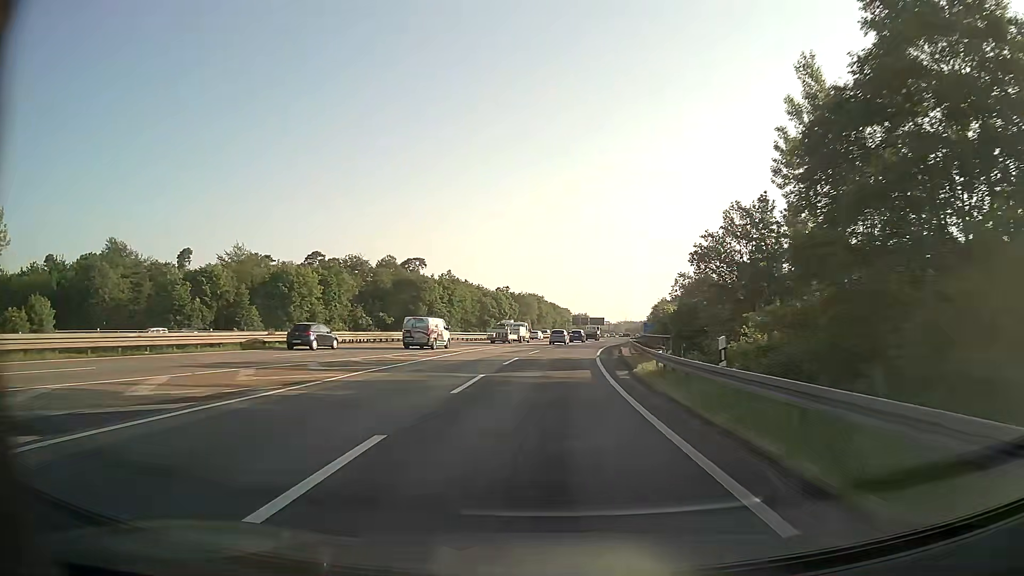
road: motorway_link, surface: asphalt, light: Day
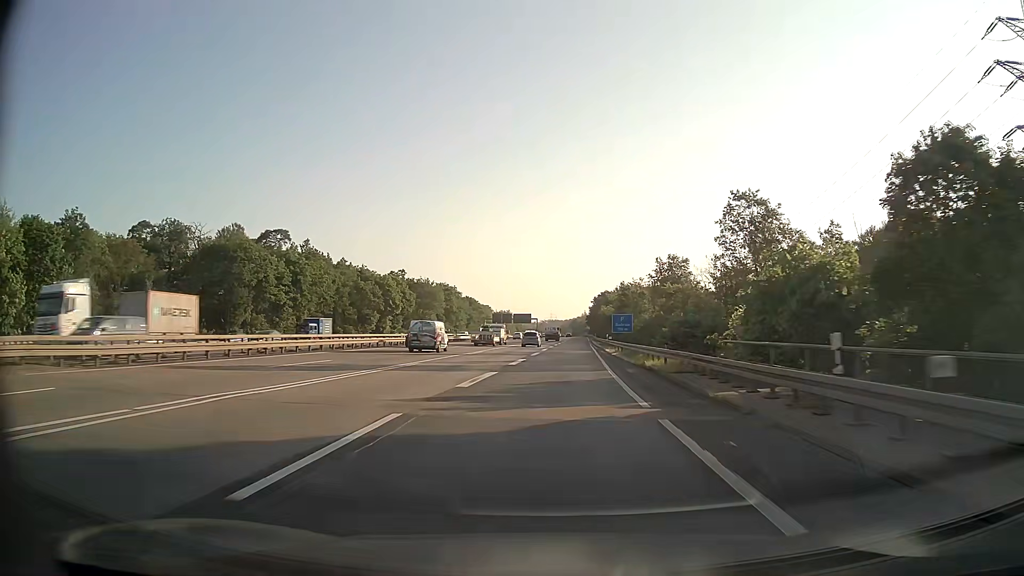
(+3.4, +57.3) m; +6°
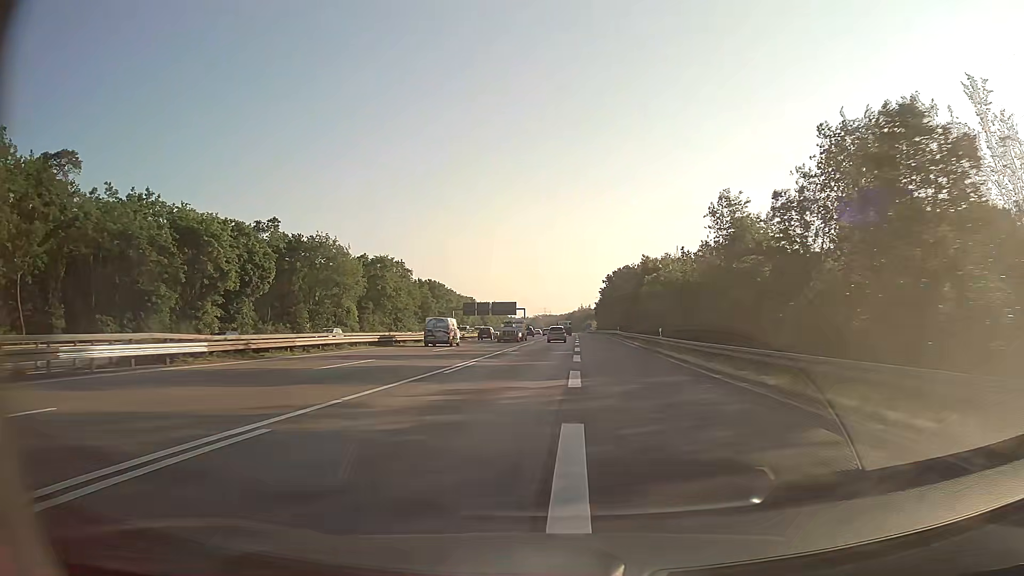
(+1.4, +73.6) m; +1°
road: motorway
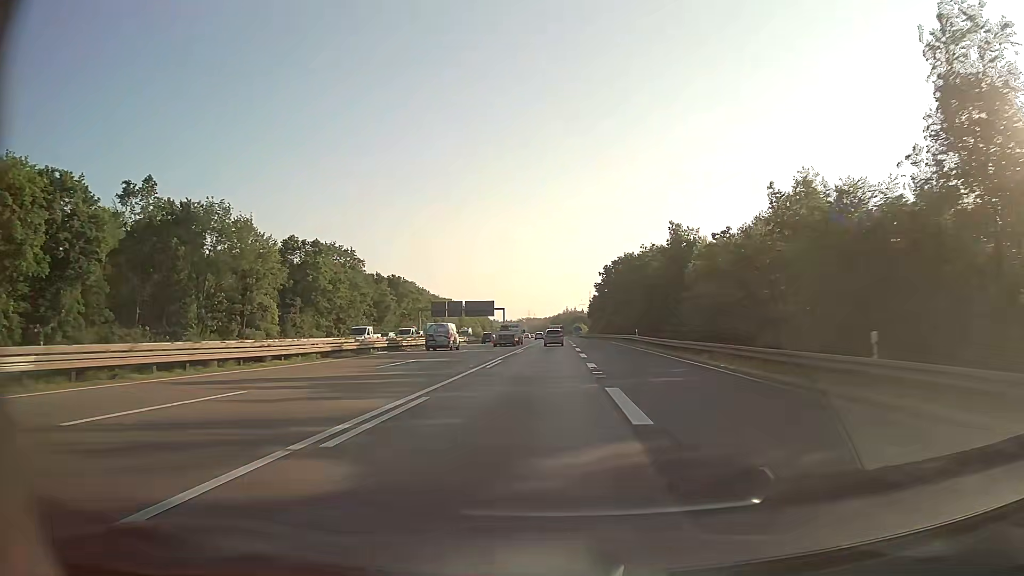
(+0.3, +29.9) m; +1°
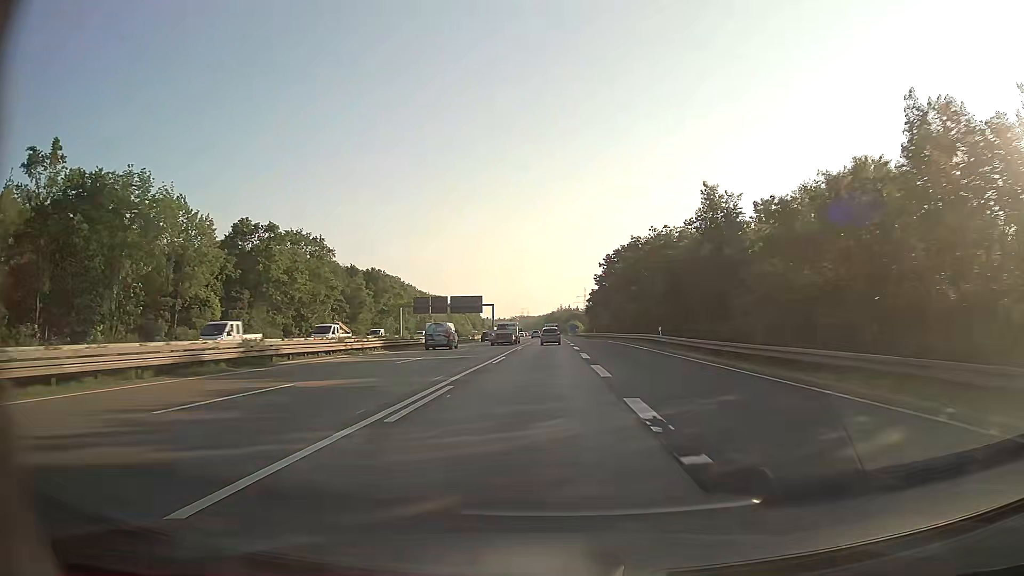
(+0.1, +15.0) m; +1°
